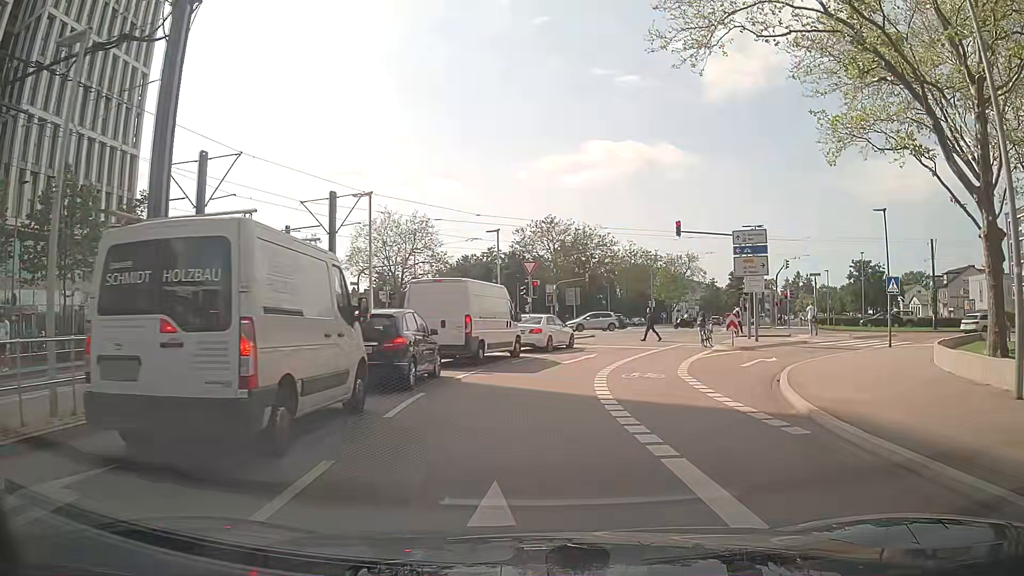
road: secondary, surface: asphalt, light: Day
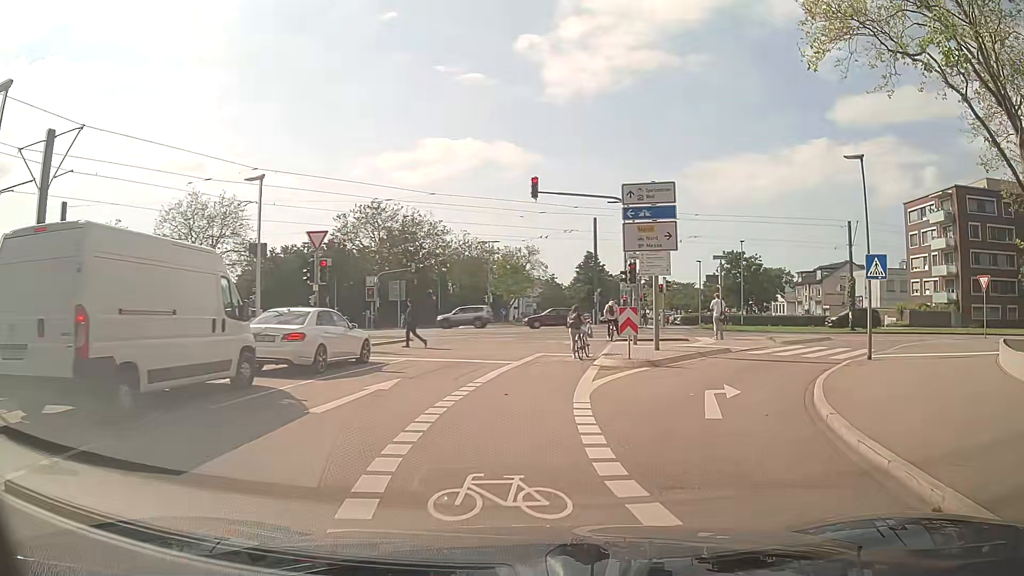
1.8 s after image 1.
(+1.5, +11.2) m; +15°
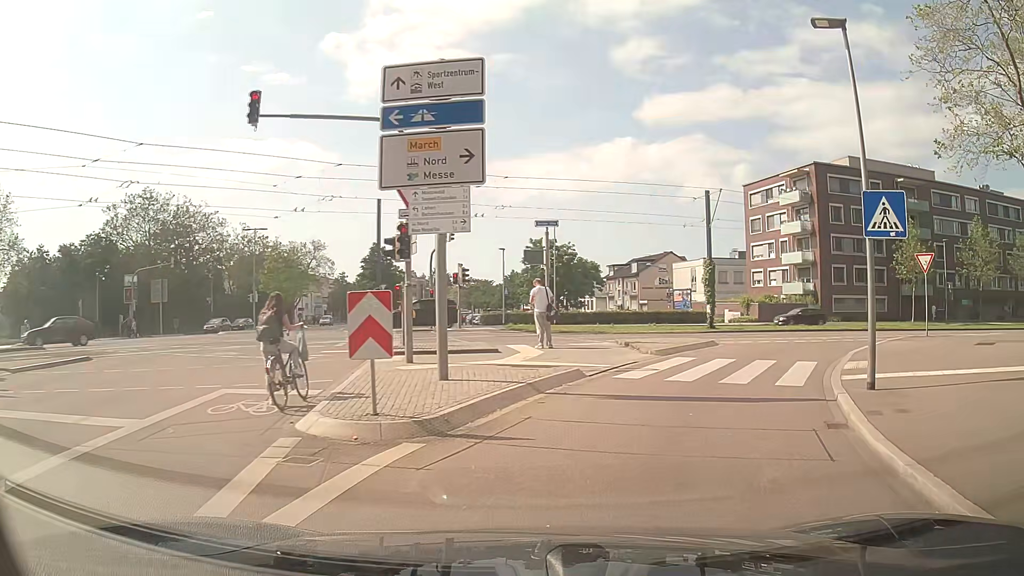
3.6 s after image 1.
(+1.6, +10.4) m; +15°
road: secondary_link
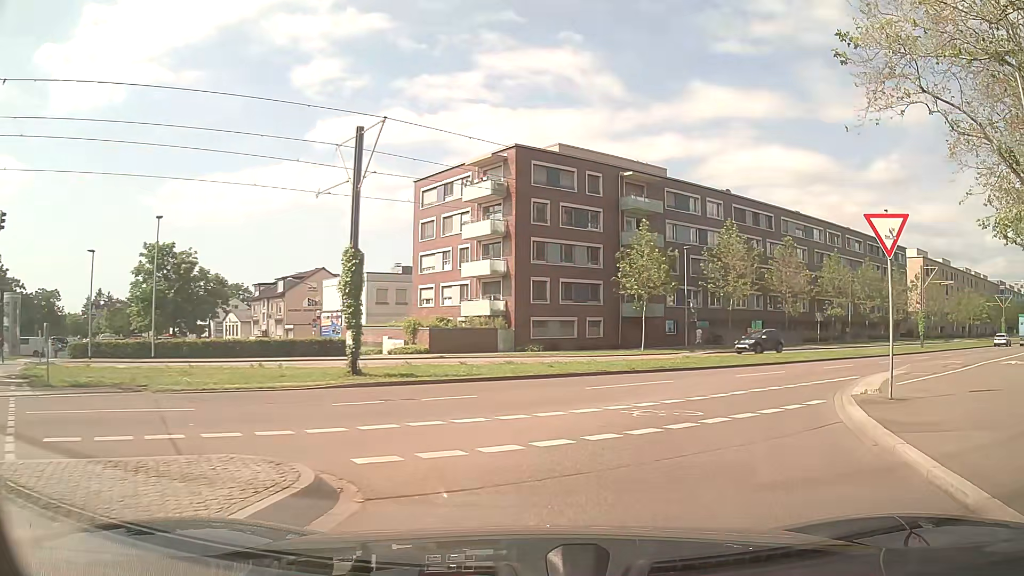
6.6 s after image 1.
(+4.1, +15.4) m; +31°
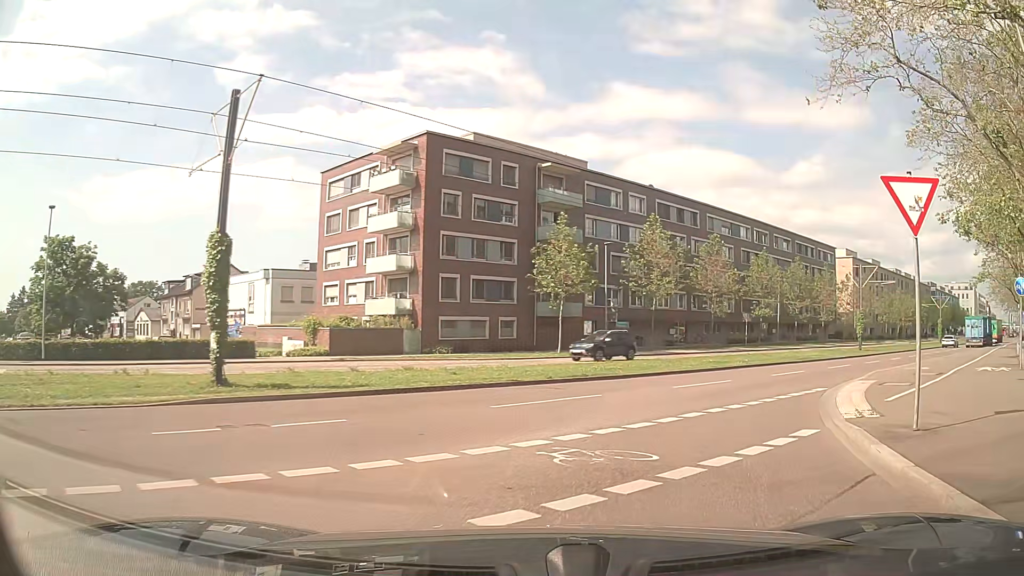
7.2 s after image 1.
(+0.2, +3.4) m; +7°
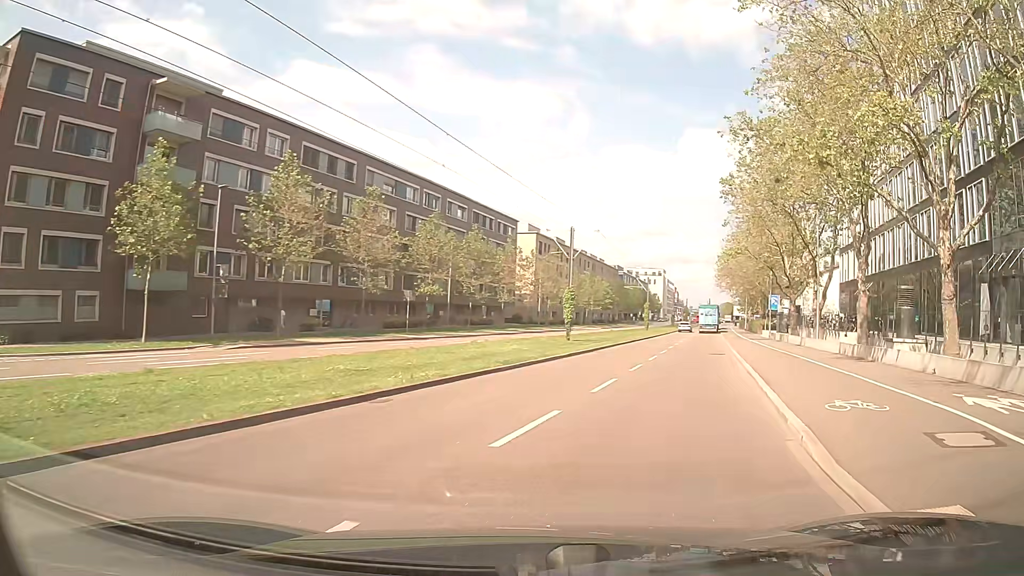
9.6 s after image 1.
(+3.7, +14.5) m; +29°
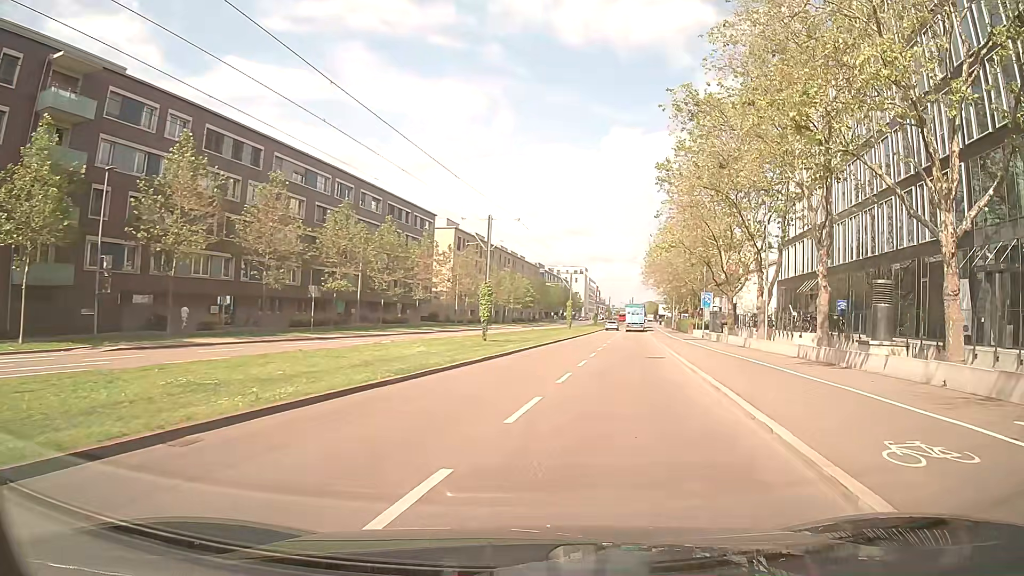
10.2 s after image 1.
(+0.3, +4.2) m; +8°
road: secondary
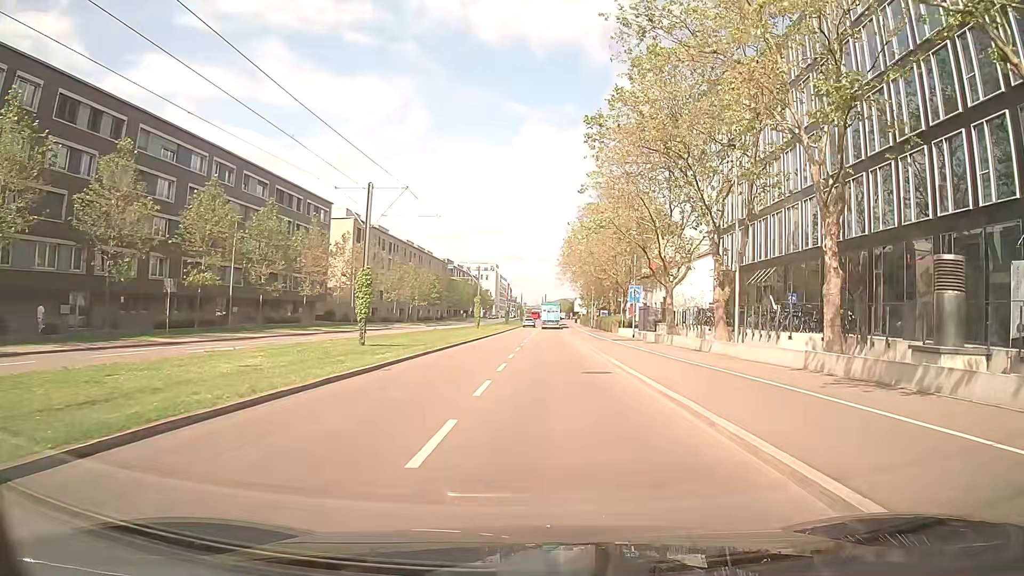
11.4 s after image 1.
(+0.5, +8.9) m; +7°
(0, +10) (0, +20) (0, +30) (0, +40) (0, +50) (0, +60) (0, +70) (+1, +80) (+1, +90) (+1, +100) m
